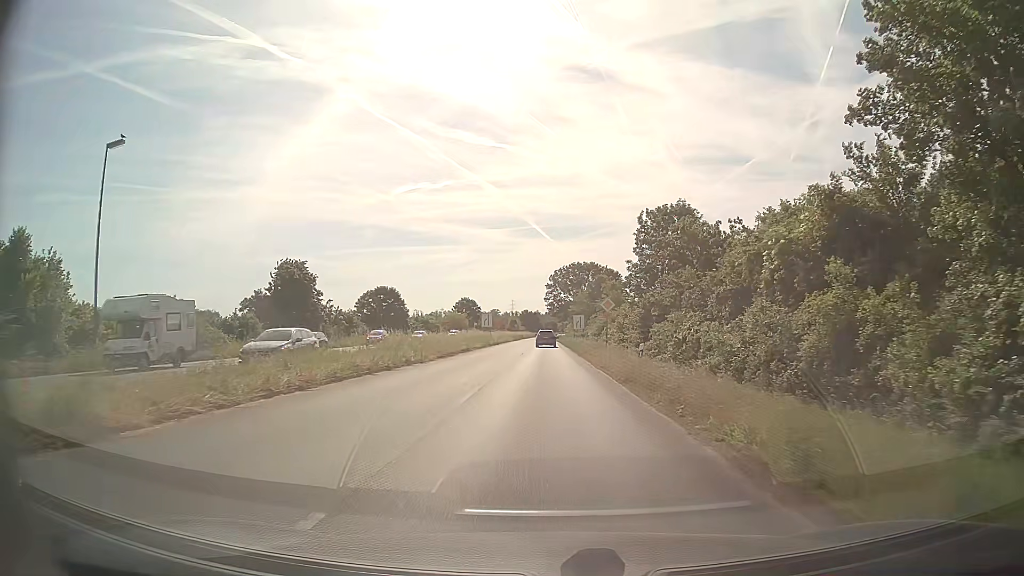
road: primary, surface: asphalt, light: Day
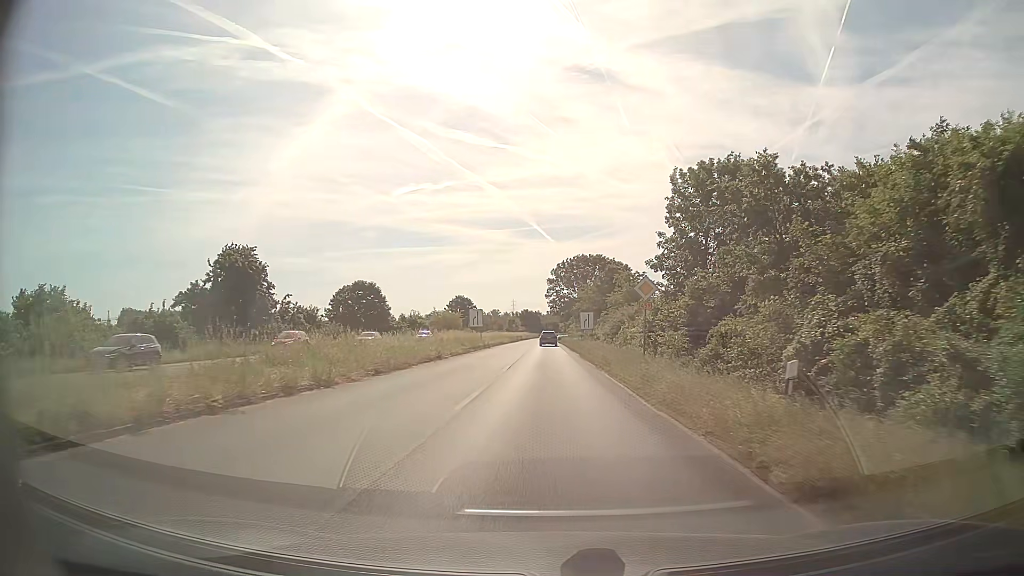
(0.0, +13.2) m; 0°
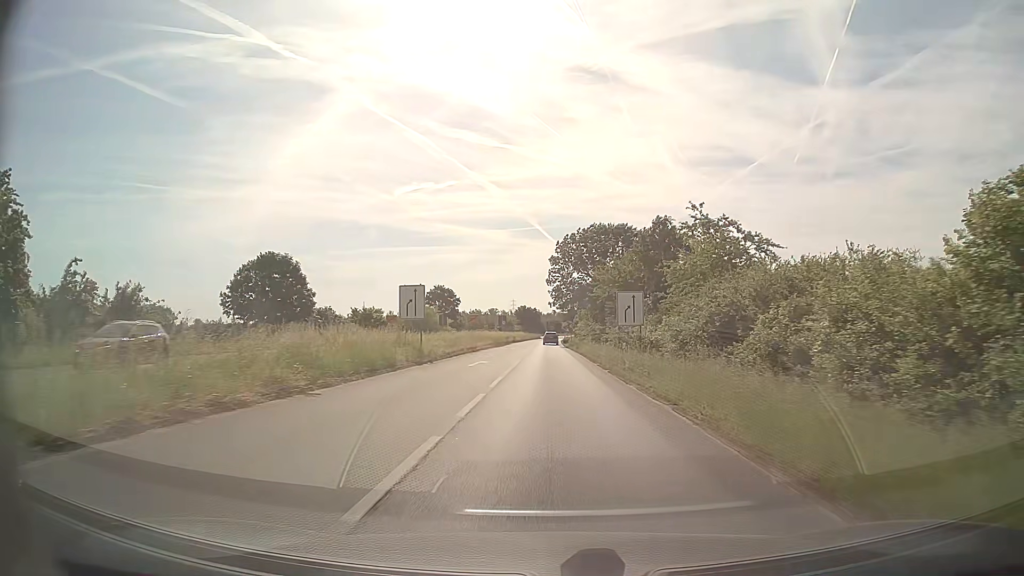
(-0.2, +31.7) m; 0°
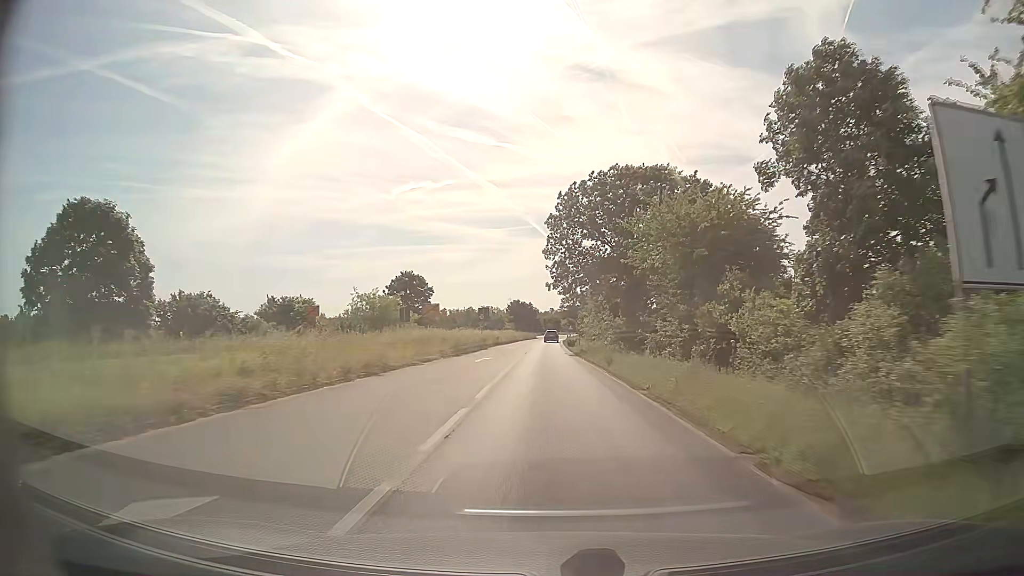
(-0.1, +27.4) m; 0°
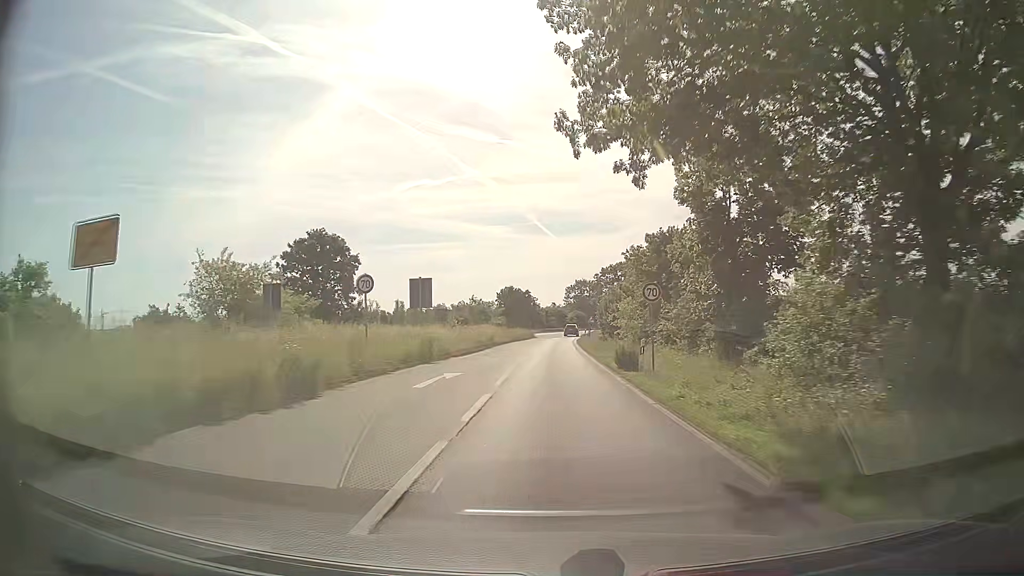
(-0.1, +40.2) m; 0°
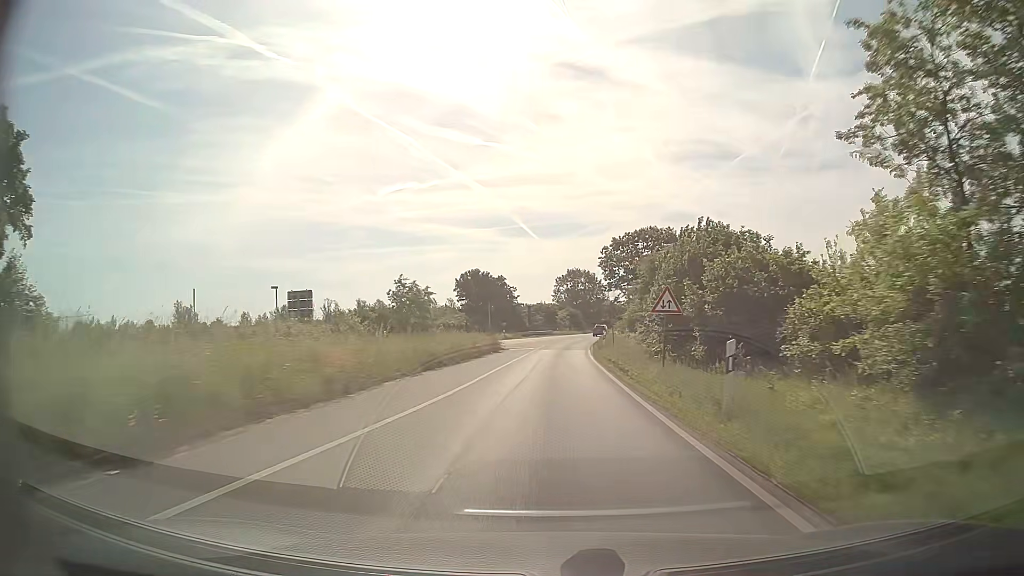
(+0.4, +40.8) m; +1°
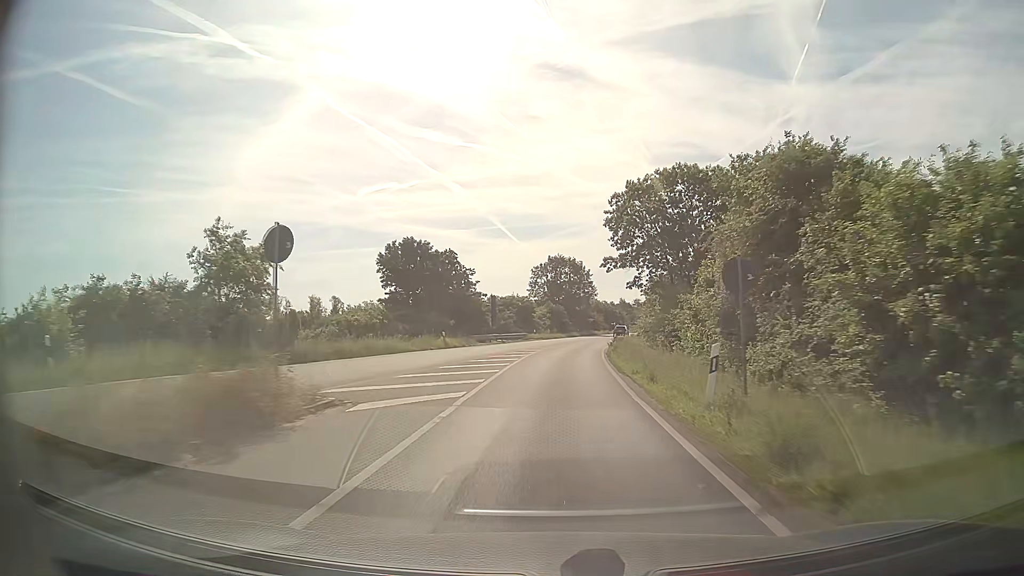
(+0.6, +29.8) m; +2°
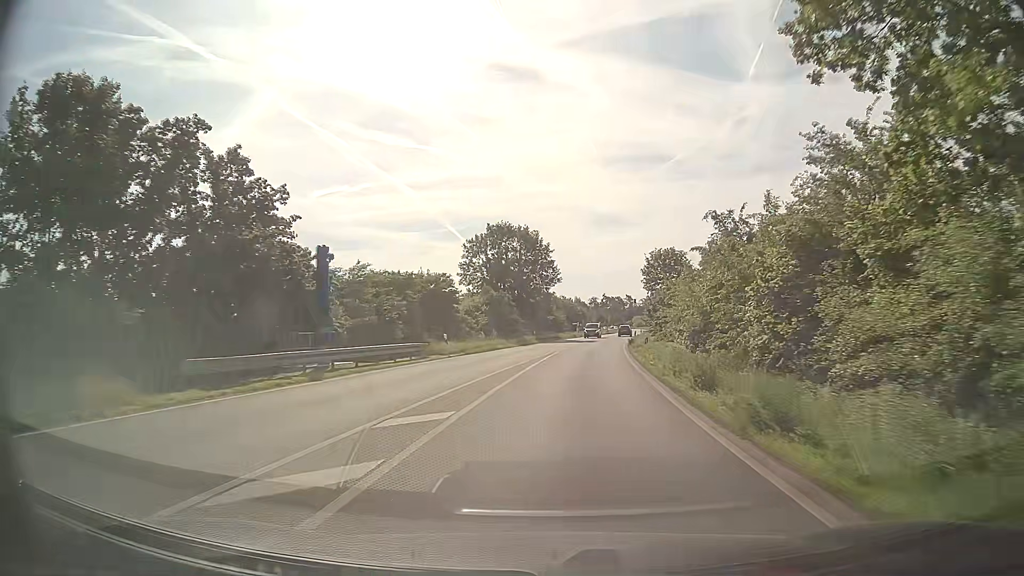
(+1.1, +38.4) m; +4°
(0, +10) (+1, +20) (+1, +30) (+2, +40) (+4, +50) (+5, +60) (+6, +70) (+8, +80) (+10, +89) (+11, +99) m
